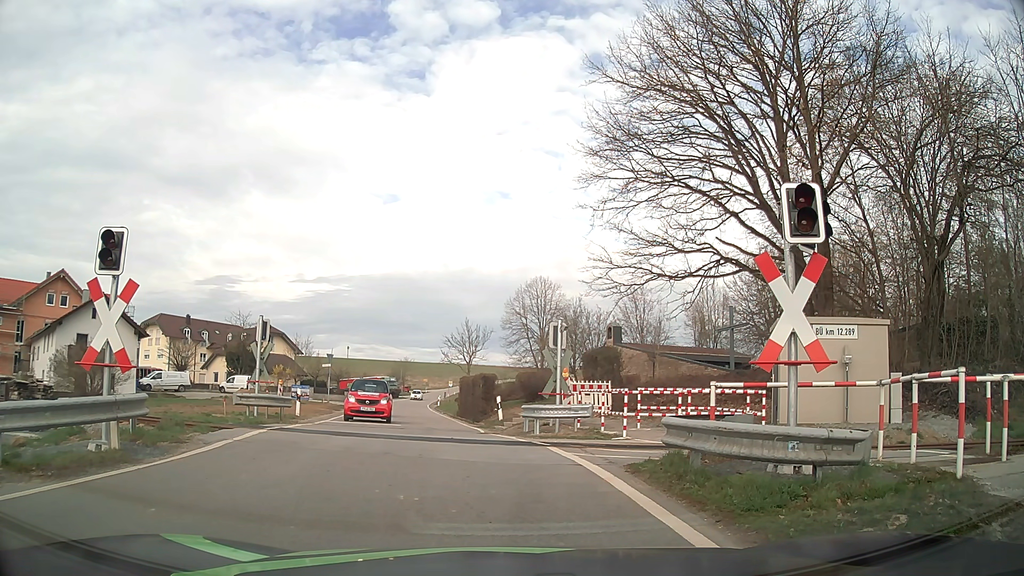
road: tertiary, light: Day
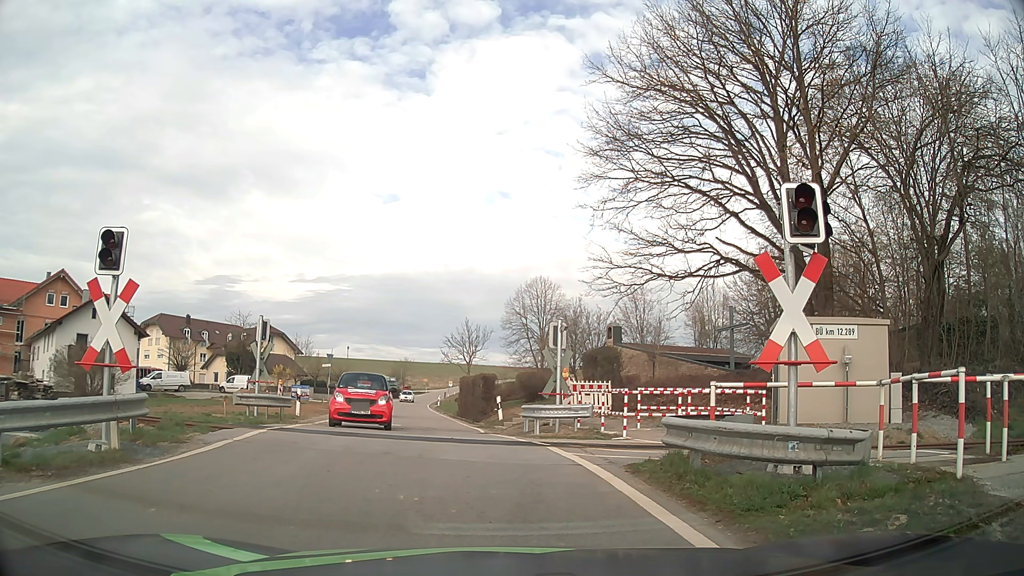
(0.0, 0.0) m; 0°
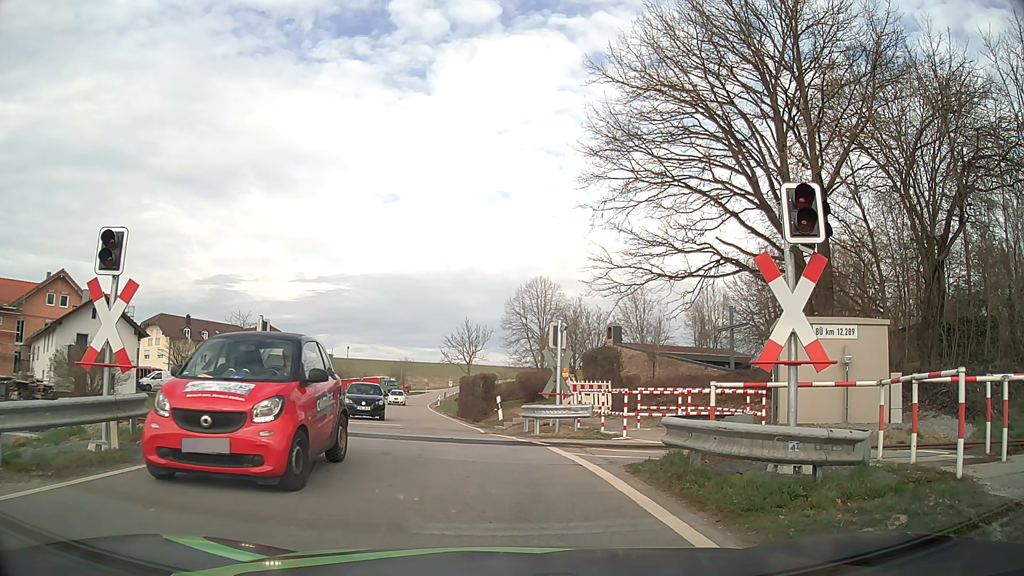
(0.0, 0.0) m; 0°
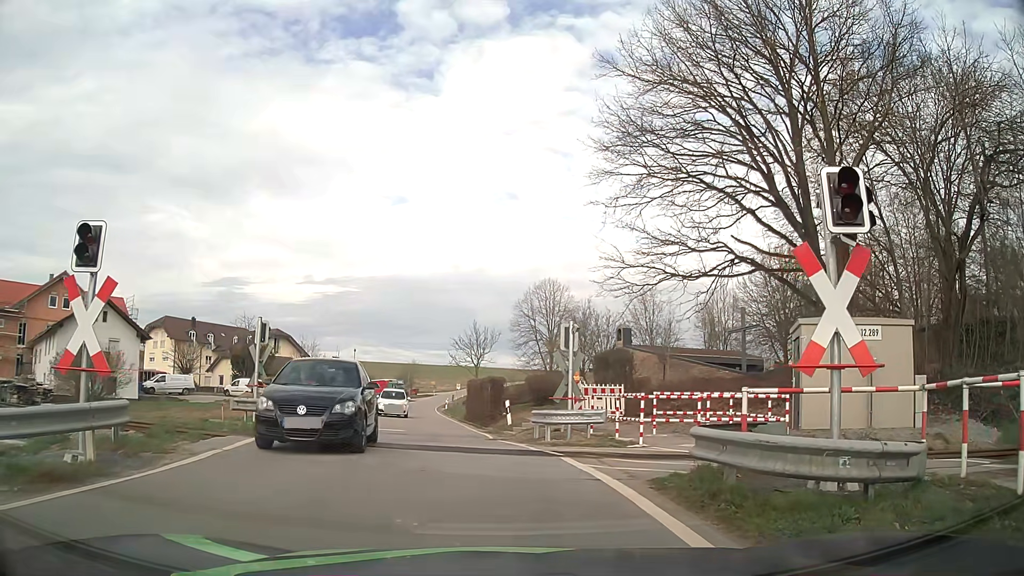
(0.0, +0.8) m; 0°
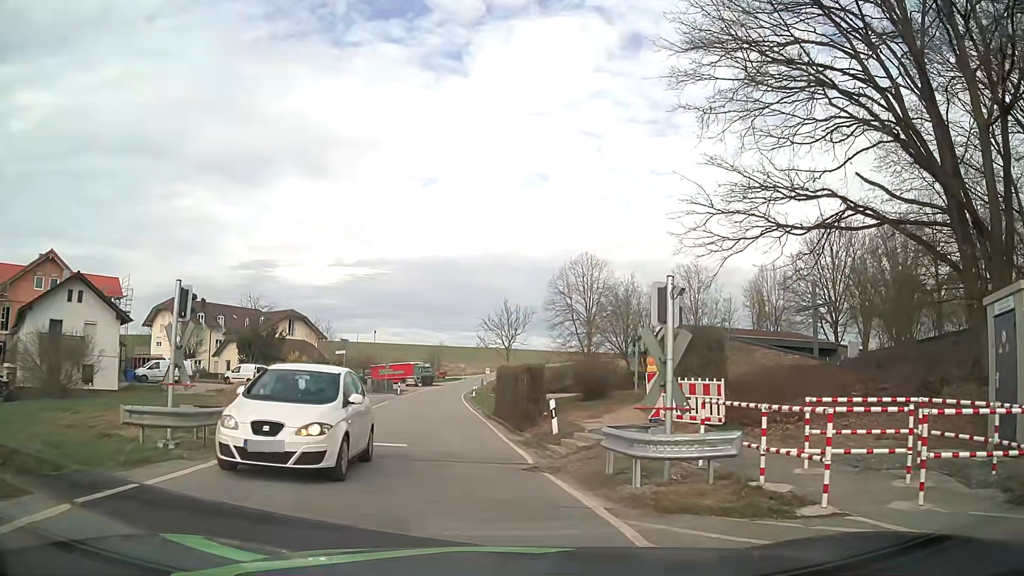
(-0.4, +7.0) m; -2°
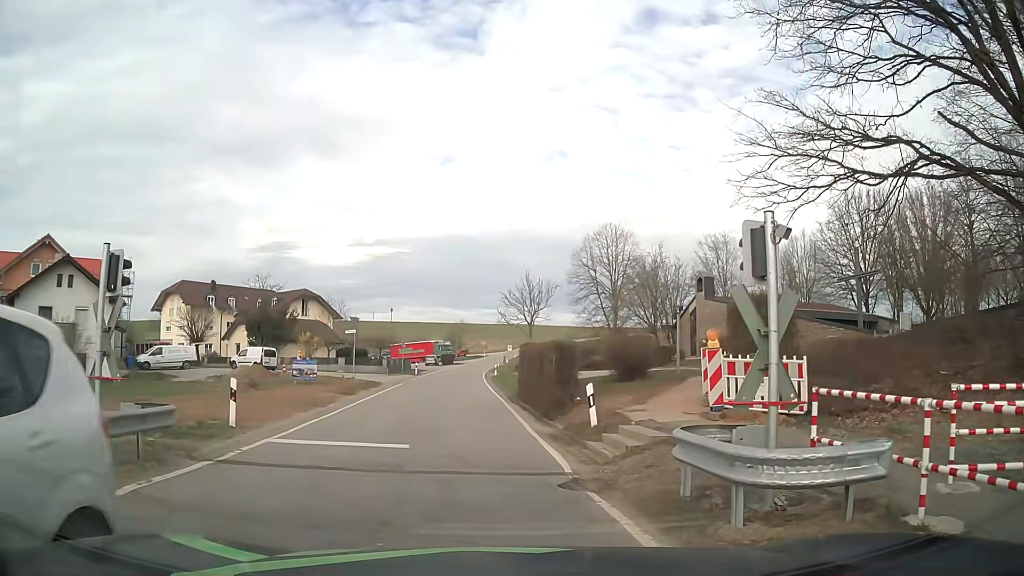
(-0.1, +3.0) m; 0°
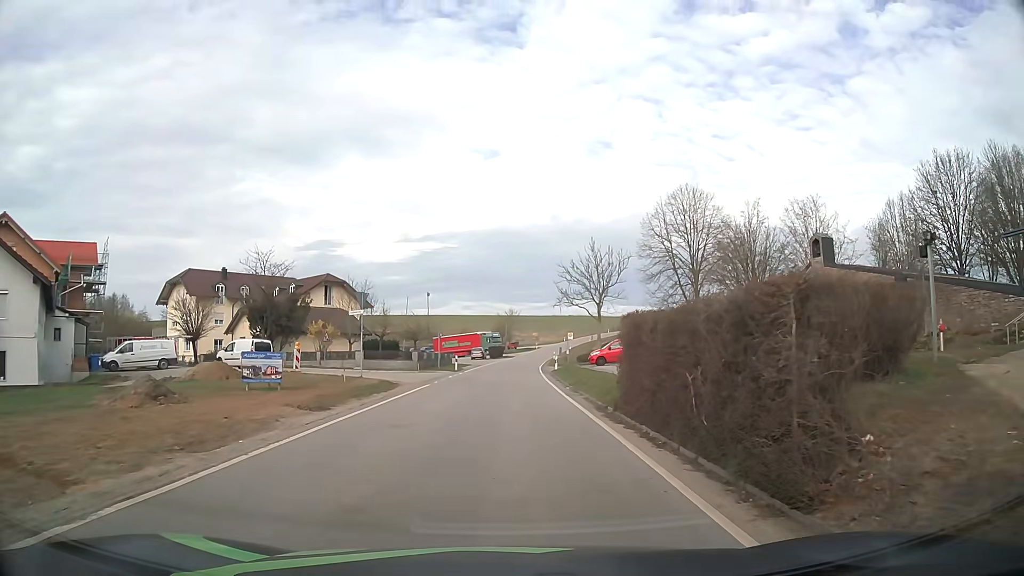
(-1.5, +12.4) m; -8°
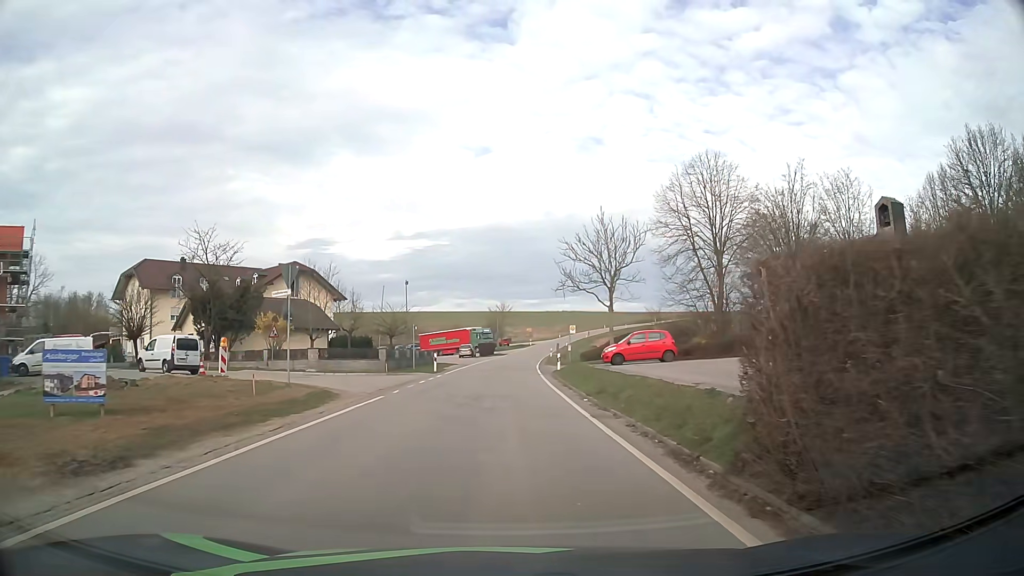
(+0.1, +9.1) m; +1°
(0, +10) (0, +20) (0, +30) (0, +40) (+1, +50) (+1, +60) (+2, +70) (+2, +80) (+3, +90) (+5, +100) m
